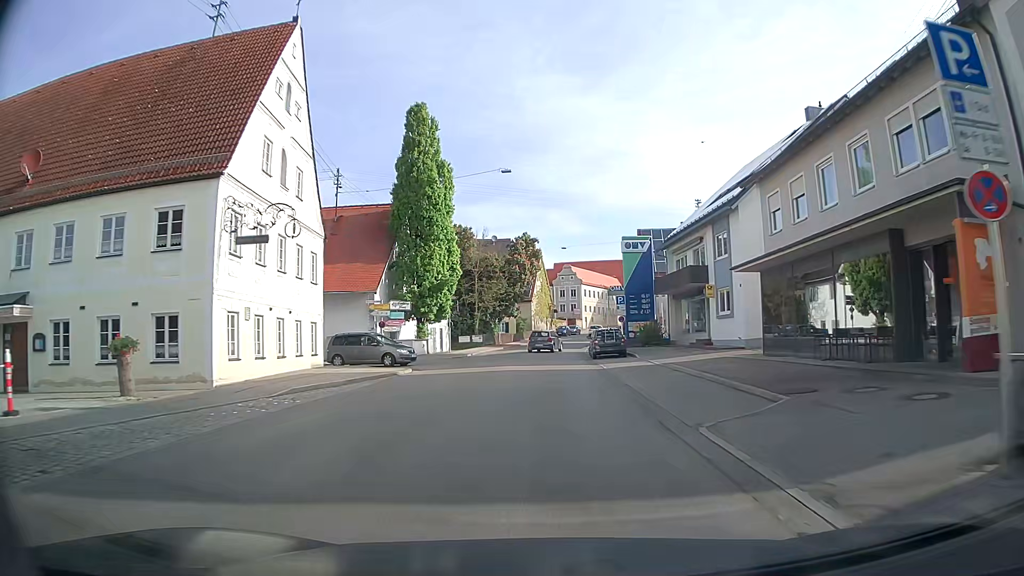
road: secondary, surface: asphalt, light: Day
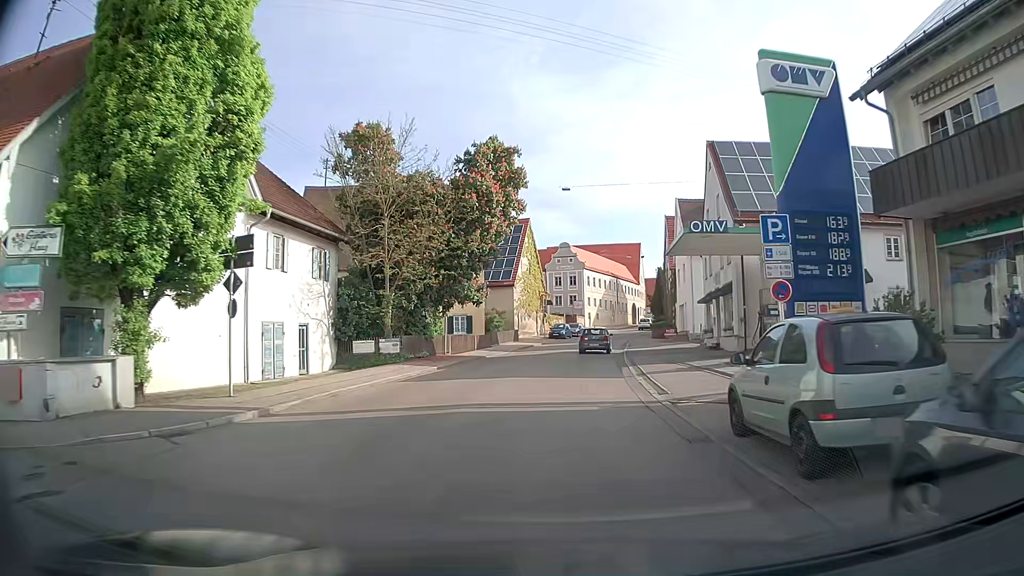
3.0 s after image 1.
(+0.2, +31.8) m; 0°
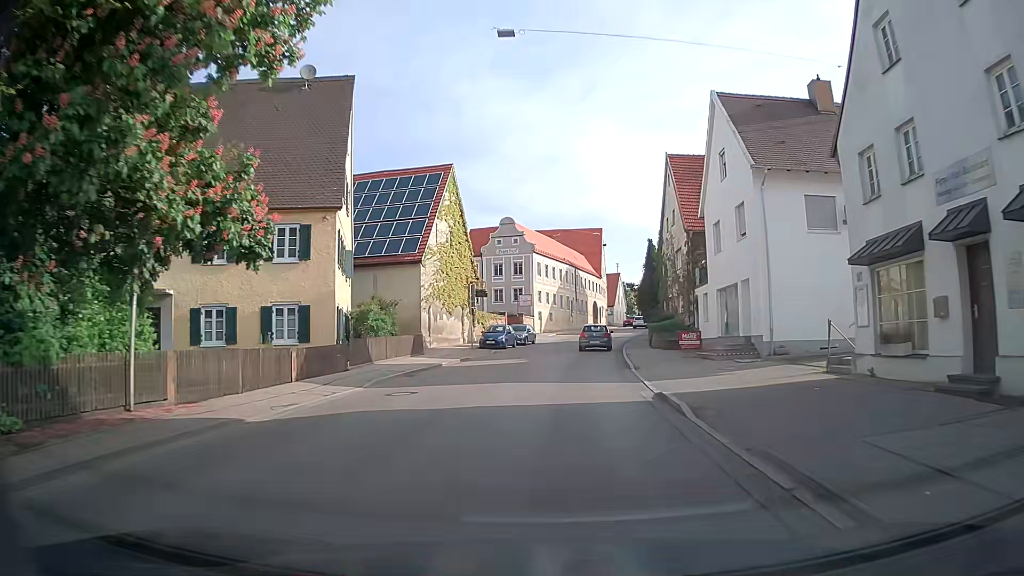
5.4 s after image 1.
(+1.2, +24.6) m; +5°
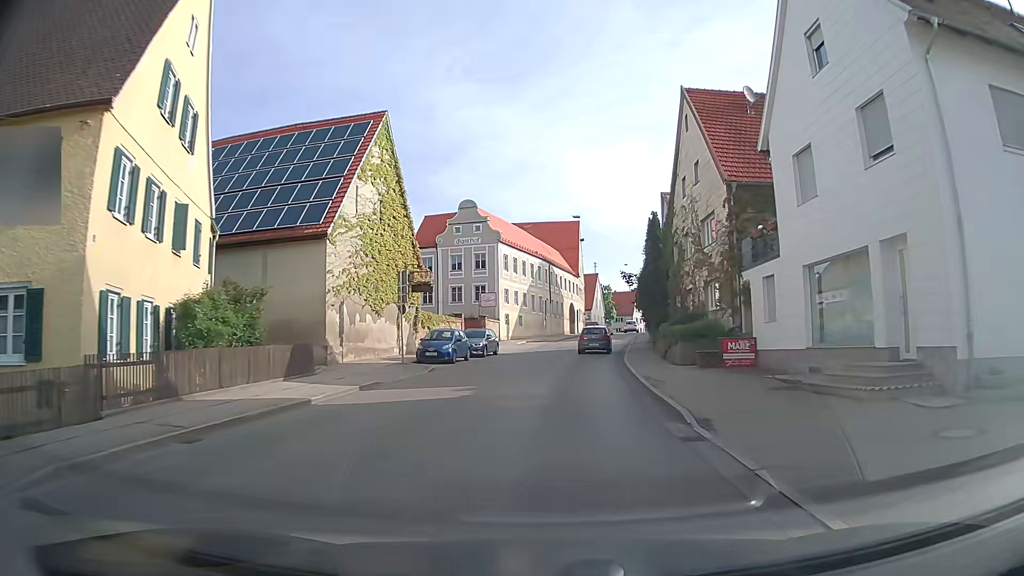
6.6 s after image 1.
(+0.4, +12.5) m; +3°
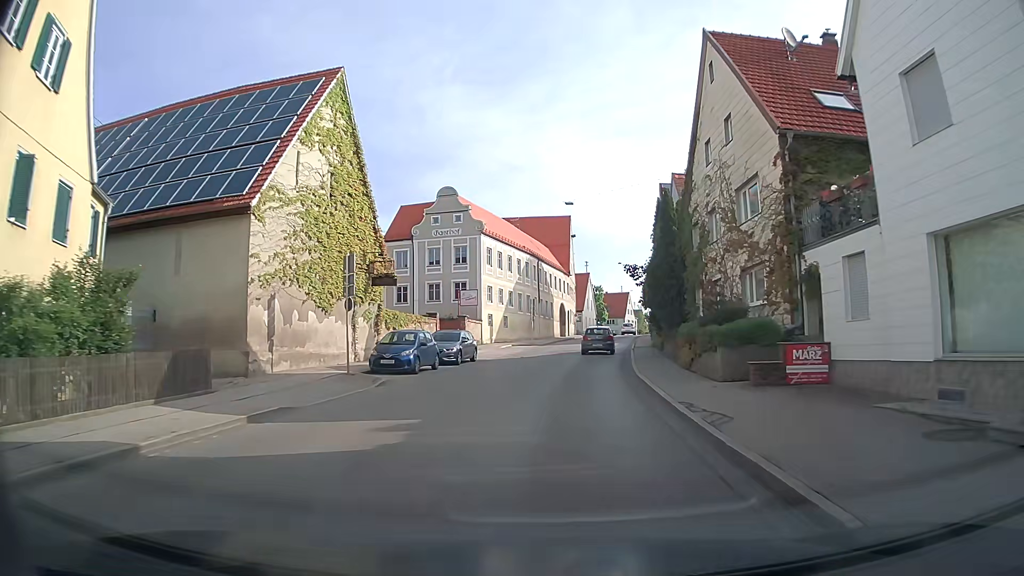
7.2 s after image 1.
(-0.1, +6.3) m; 0°
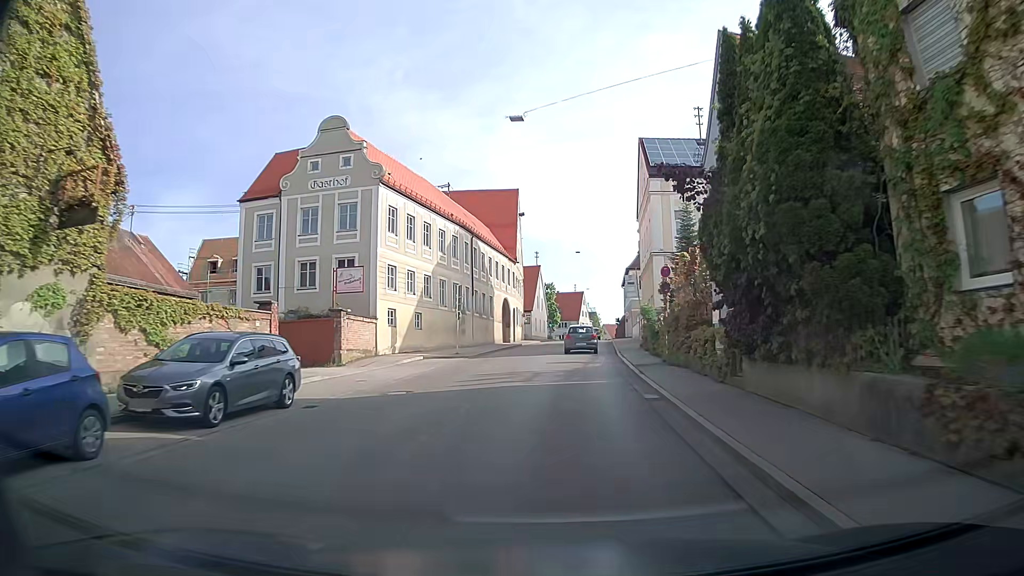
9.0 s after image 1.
(+0.6, +18.8) m; +5°
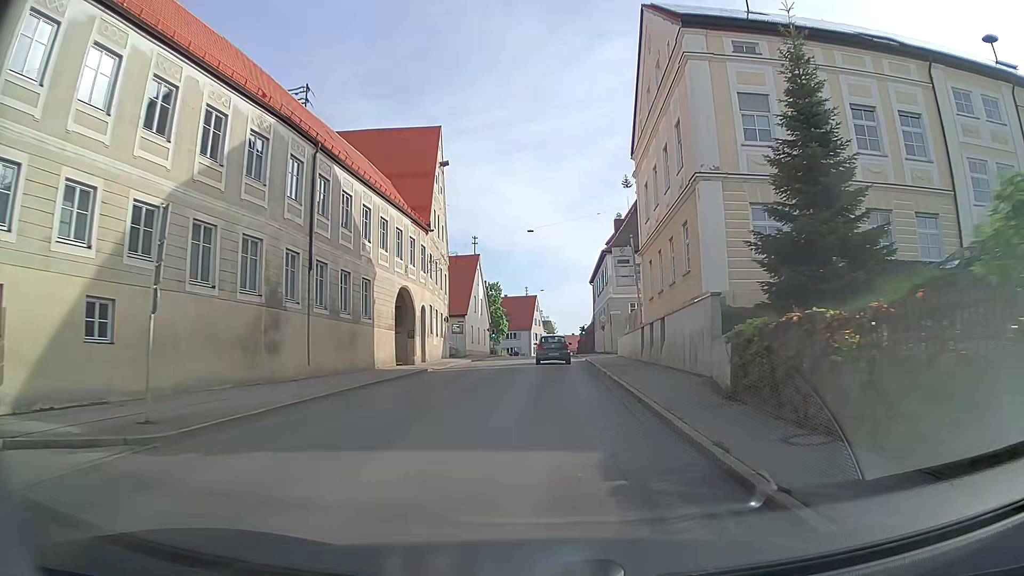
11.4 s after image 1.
(+1.0, +24.7) m; +4°
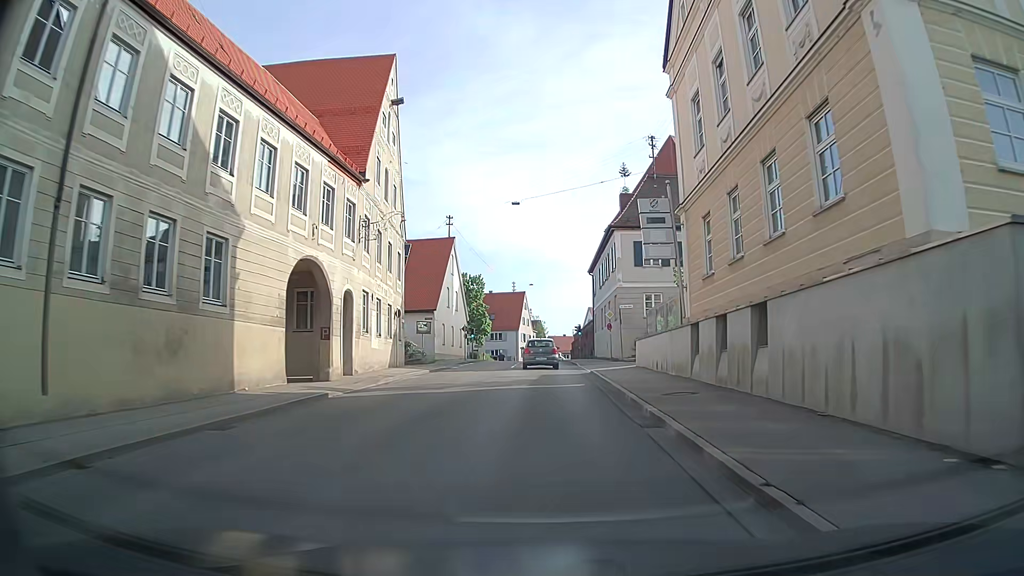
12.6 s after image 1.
(0.0, +12.4) m; 0°
(0, +10) (0, +20) (+1, +30) (+1, +40) (+1, +50) (+1, +60) (+1, +70) (+1, +80) (+2, +90) (+3, +100) m
